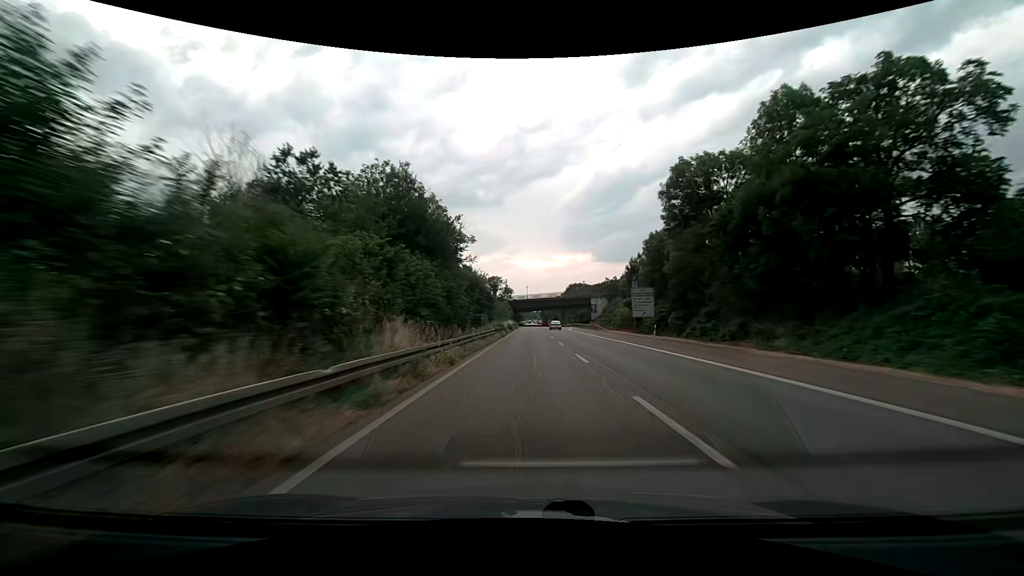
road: trunk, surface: asphalt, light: Day
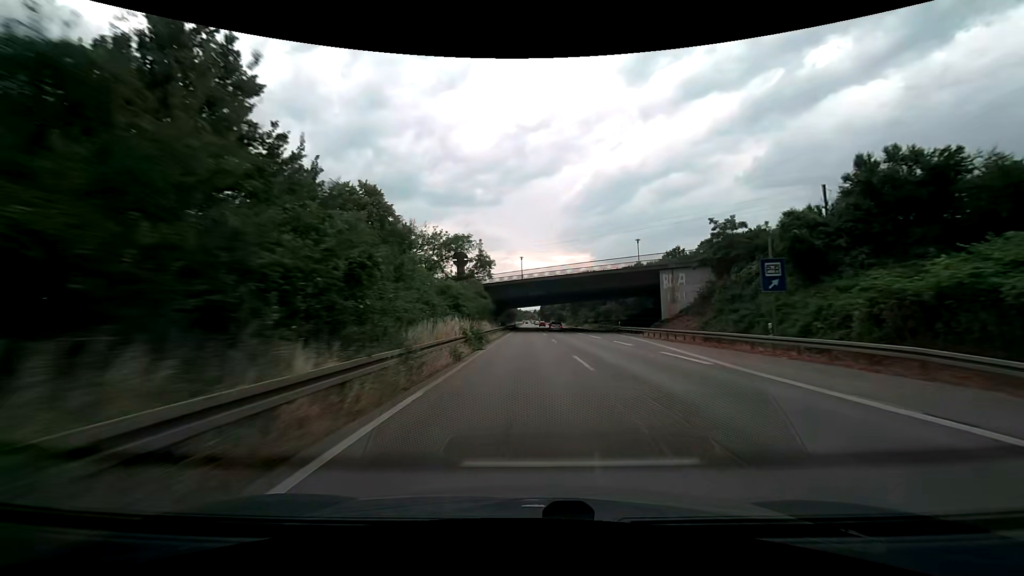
(+0.1, +64.4) m; +1°
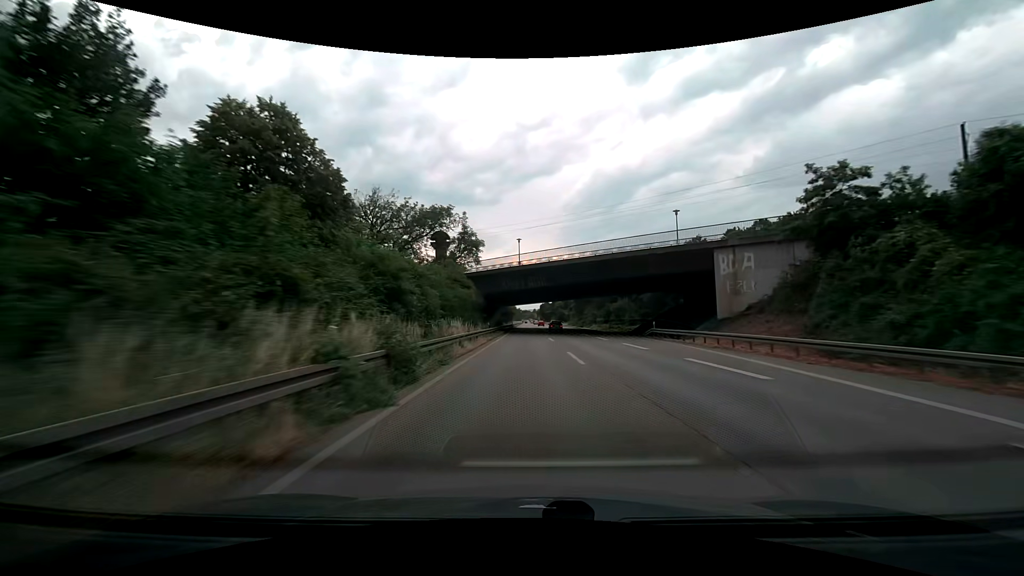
(0.0, +16.1) m; 0°
(0, +10) (0, +20) (0, +30) (0, +40) (0, +50) (+1, +60) (+1, +70) (+1, +80) (0, +90) (+1, +100) m
